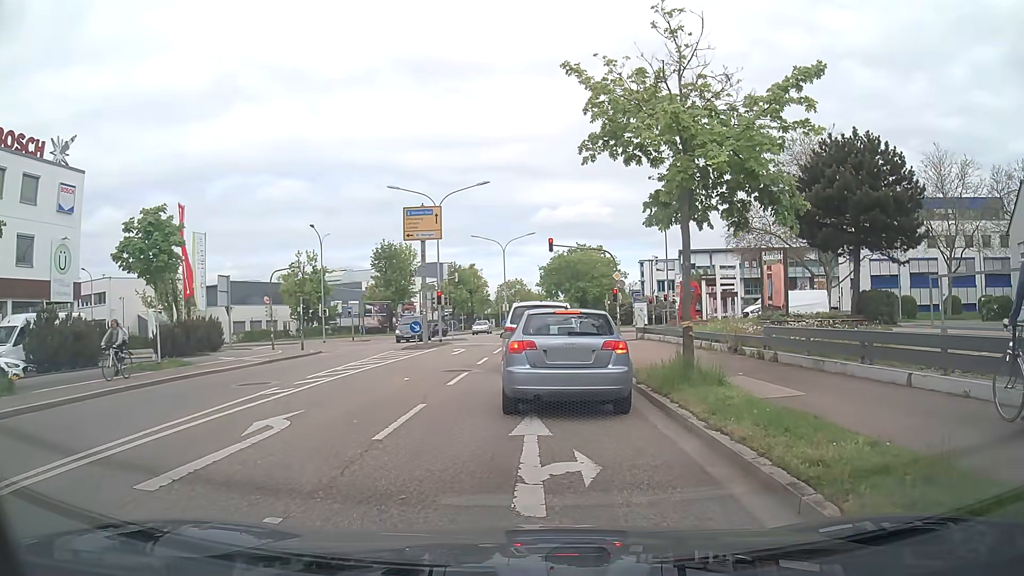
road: secondary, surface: asphalt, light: Day
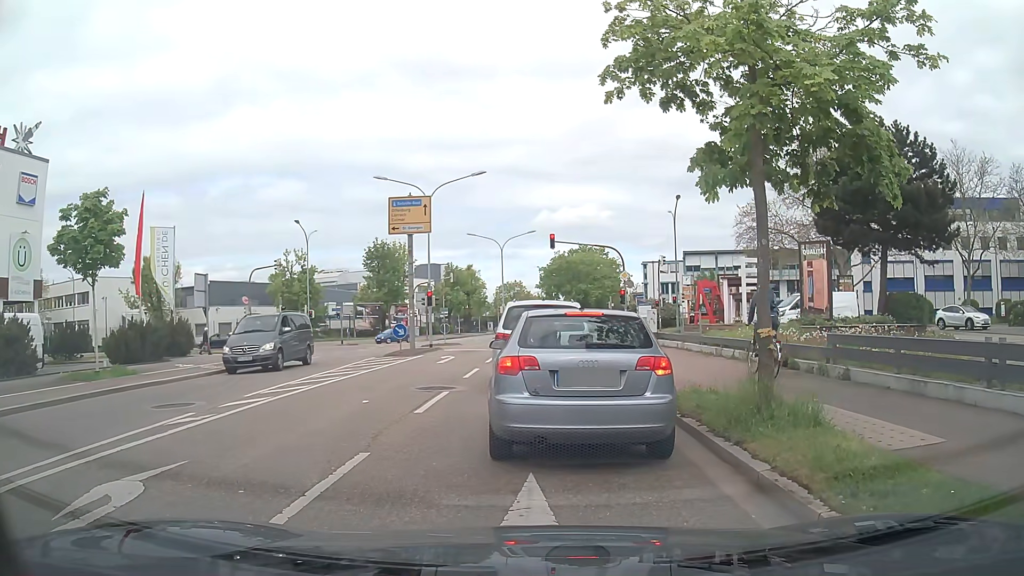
(0.0, +3.5) m; 0°
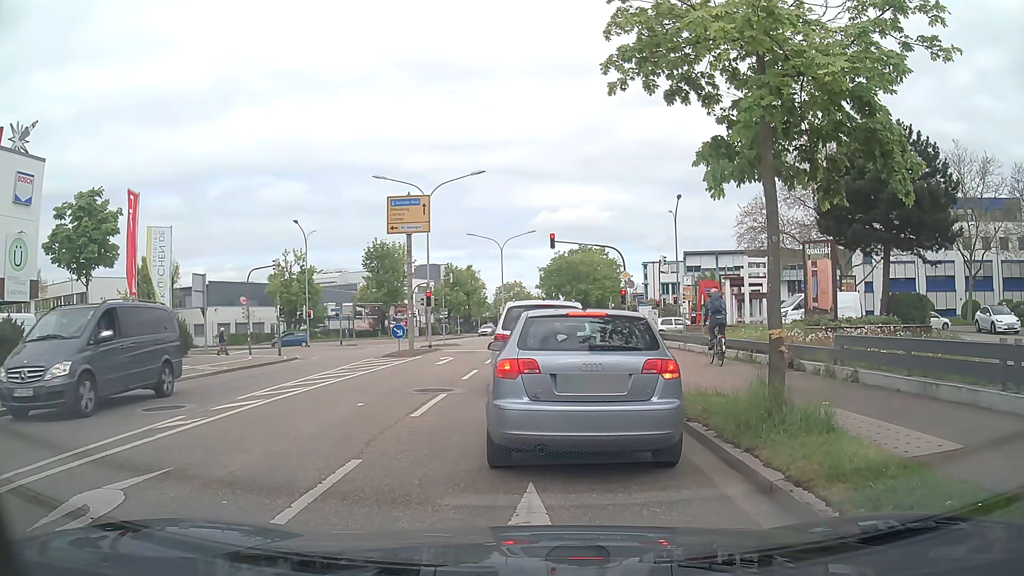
(0.0, +0.3) m; 0°
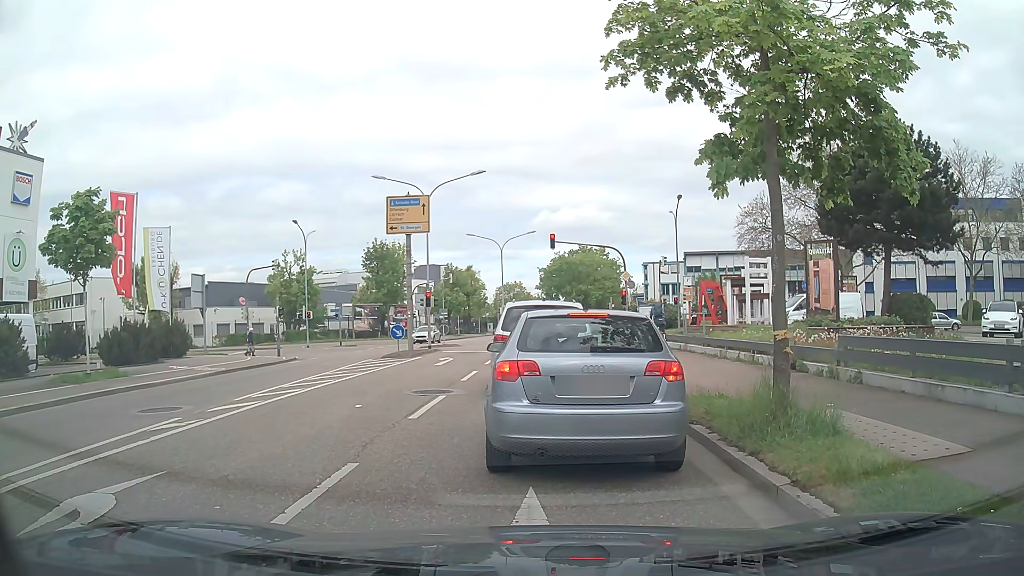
(0.0, +0.2) m; 0°
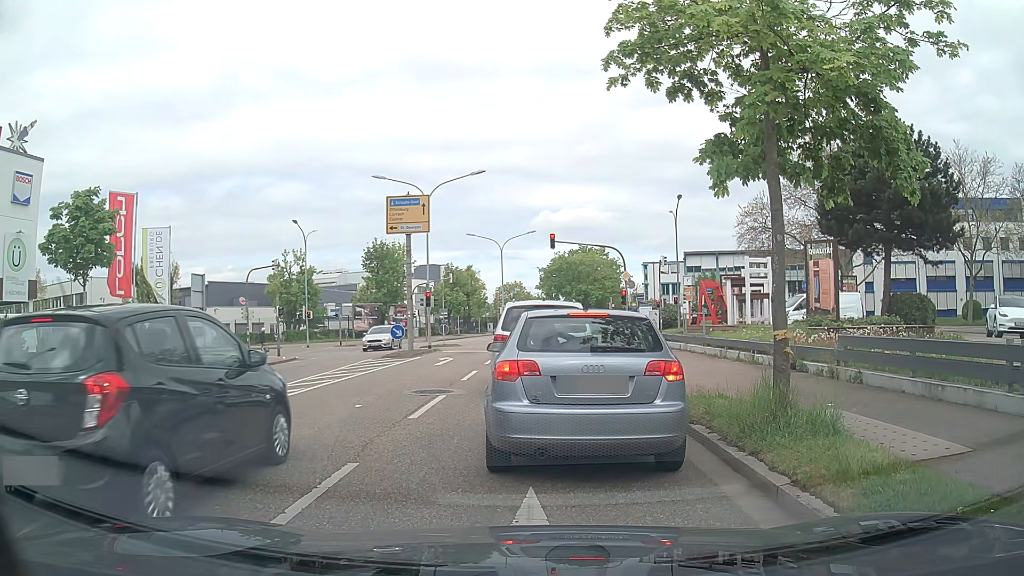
(0.0, 0.0) m; 0°
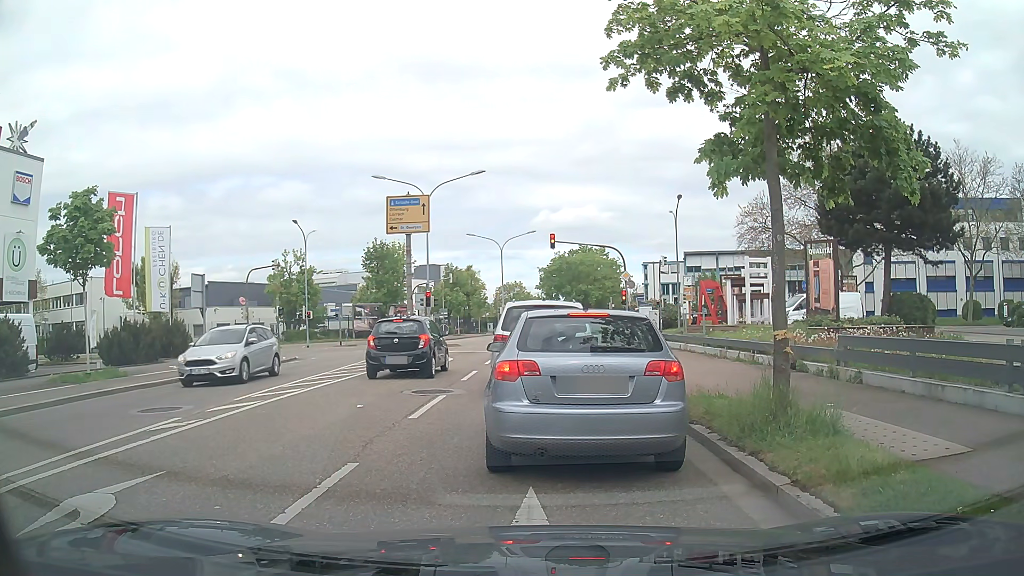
(0.0, 0.0) m; 0°
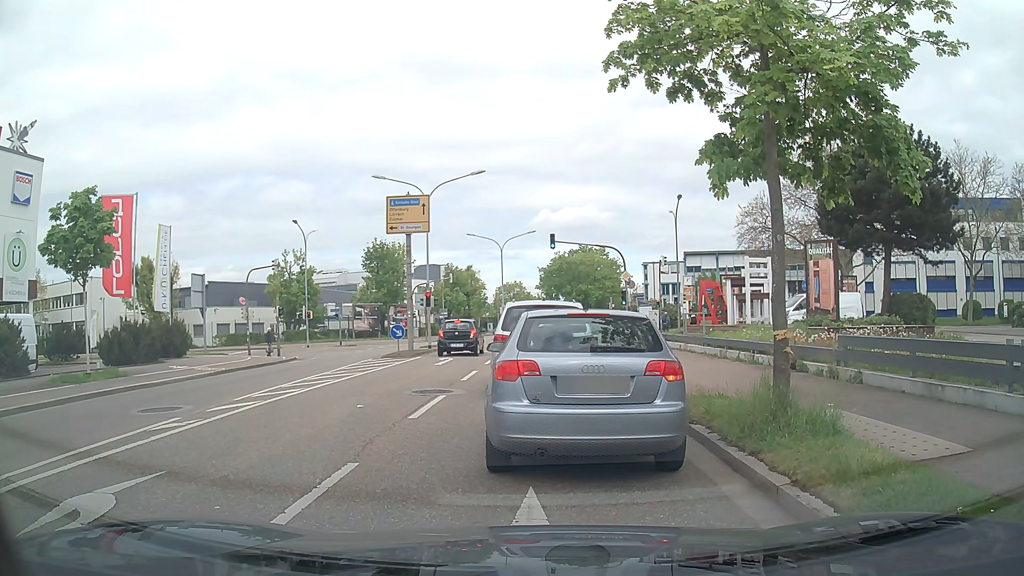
(0.0, 0.0) m; 0°
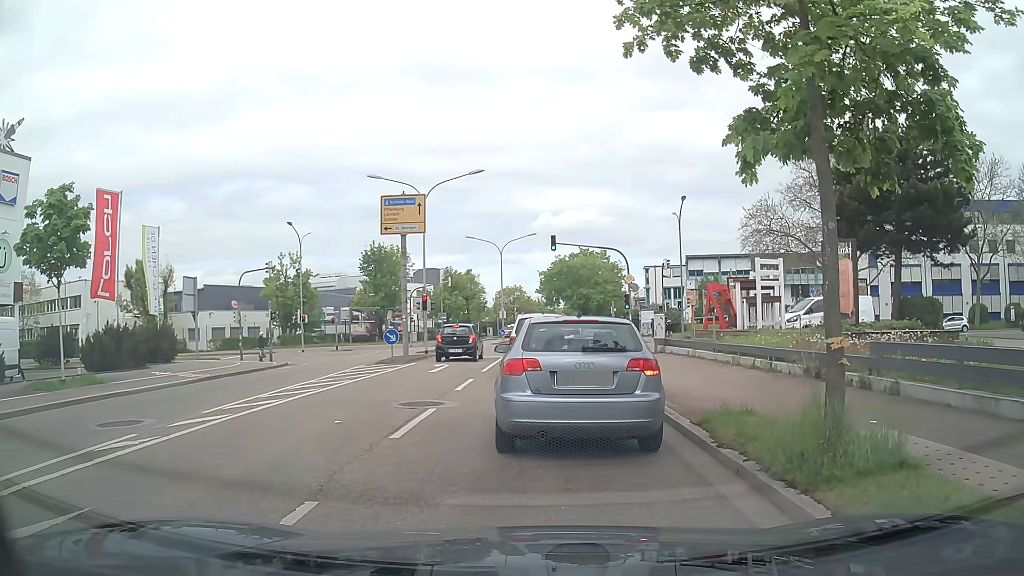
(0.0, +1.4) m; -1°
(0, +10) (+1, +20) (+1, +30) (+2, +40) (+2, +50) (+3, +60) (+3, +70) (+3, +80) (+4, +90) (+4, +100) m
